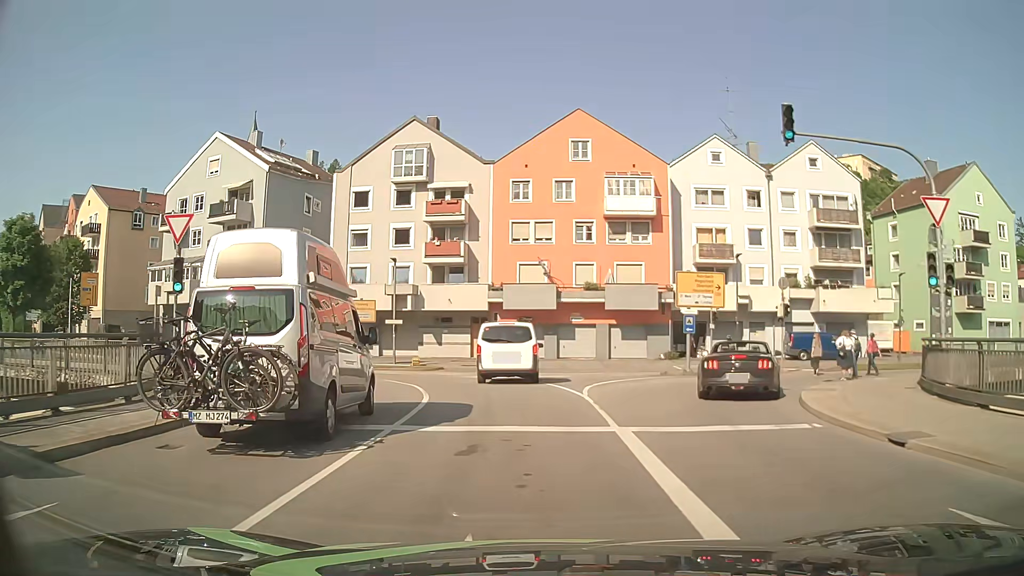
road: primary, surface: asphalt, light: Day
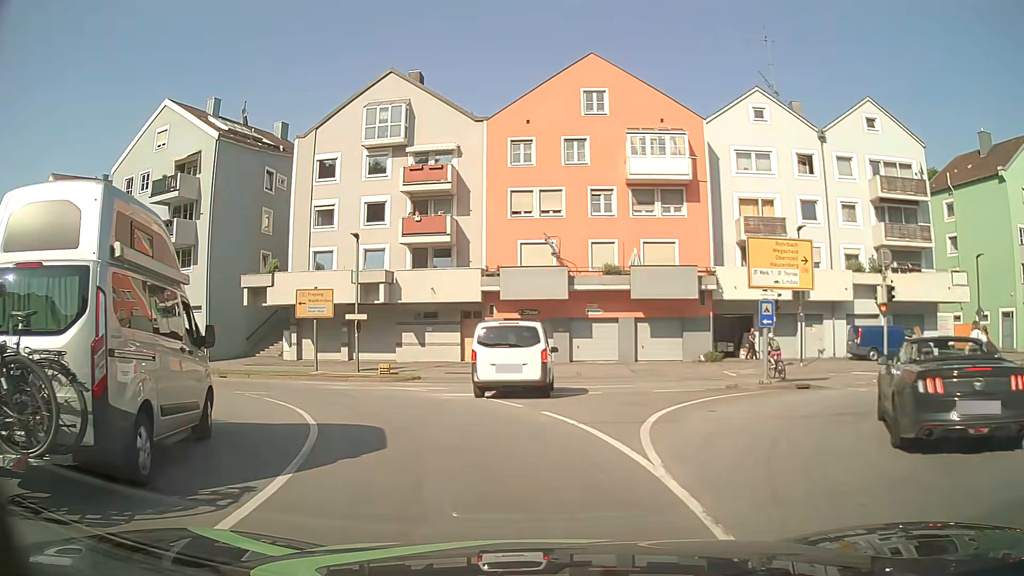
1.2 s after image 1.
(0.0, +9.1) m; 0°
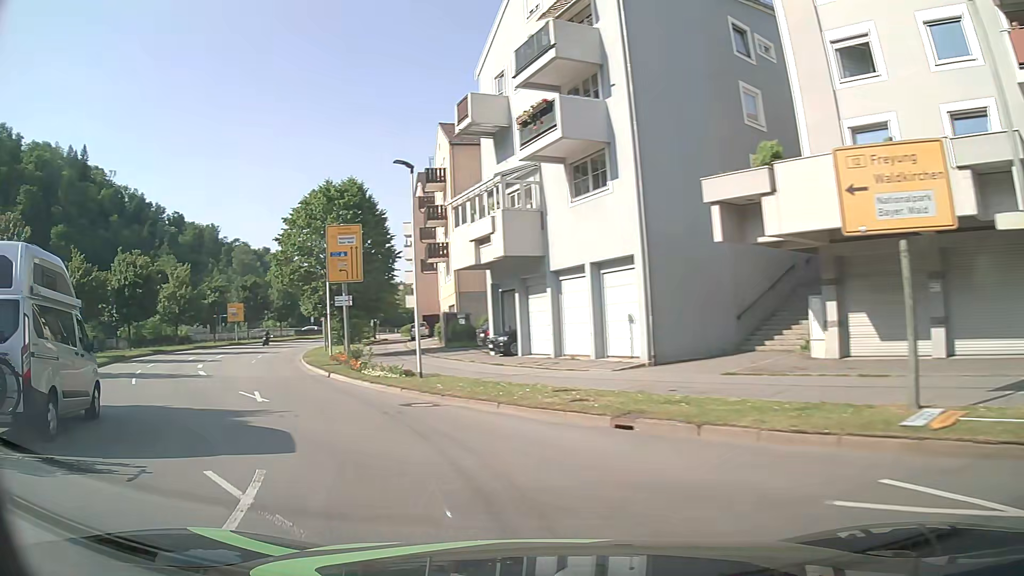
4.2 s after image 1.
(-6.5, +19.9) m; -44°
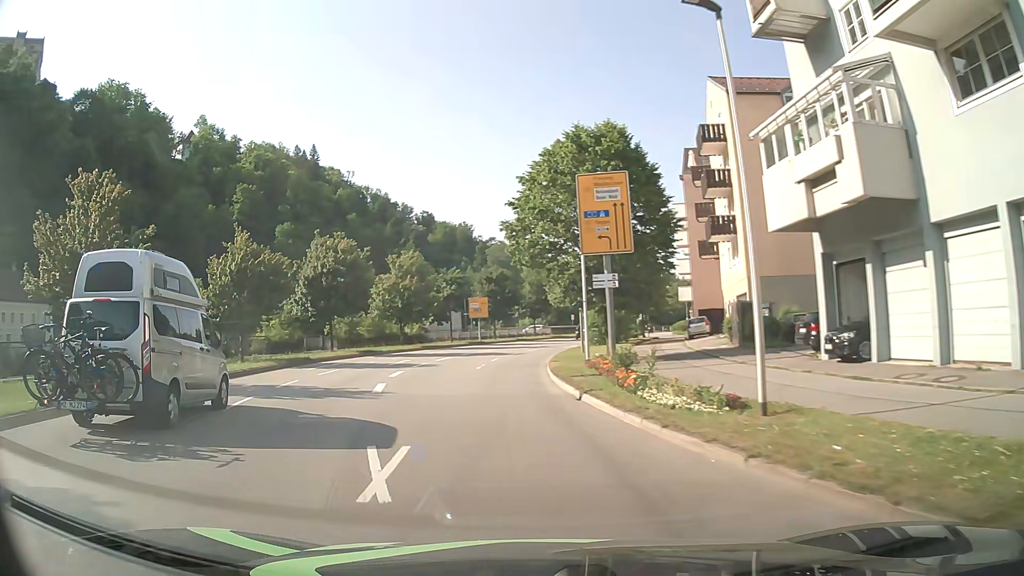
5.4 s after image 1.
(-2.3, +10.0) m; -23°
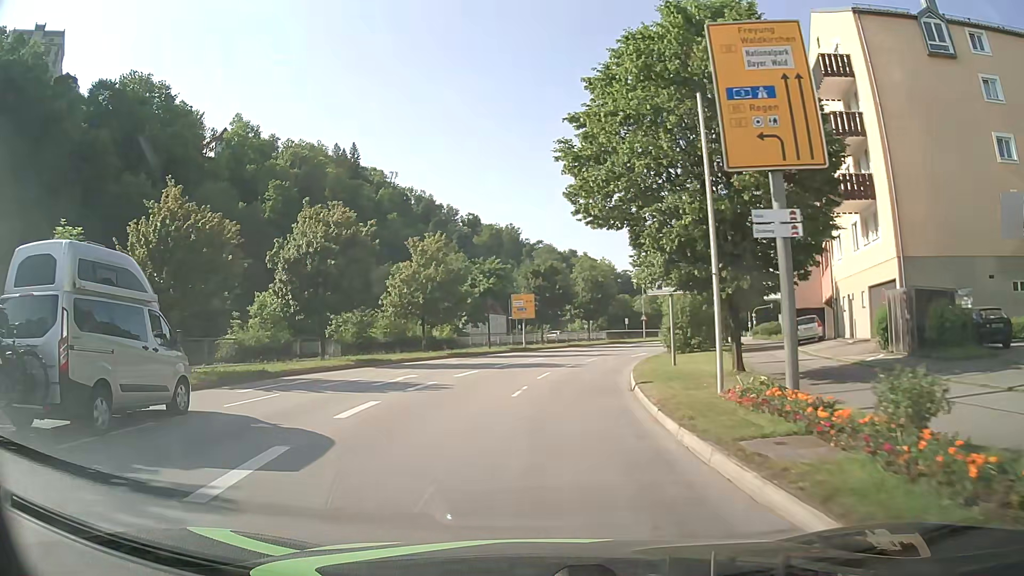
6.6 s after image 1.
(-0.8, +11.9) m; -5°
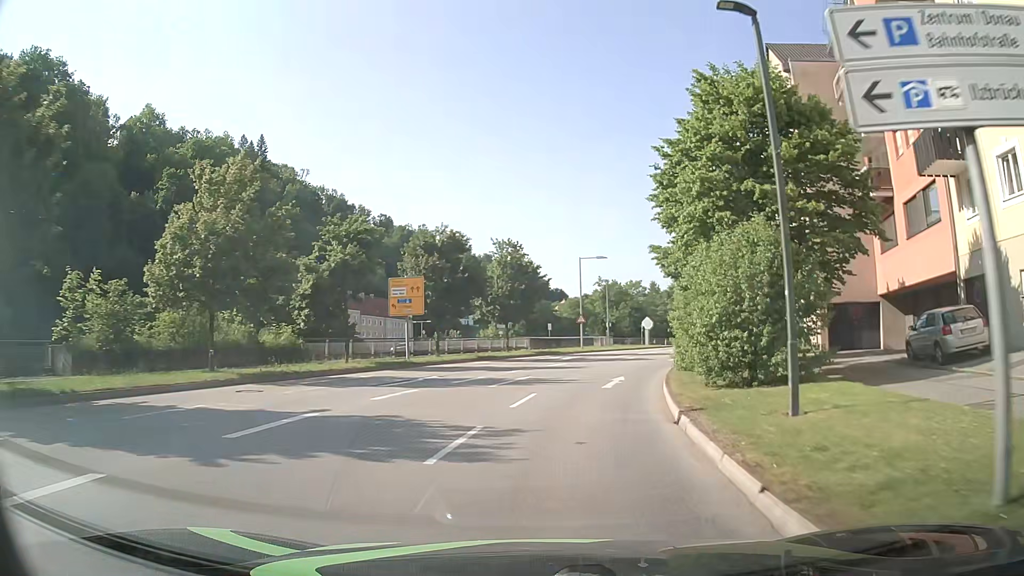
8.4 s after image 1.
(+1.0, +20.4) m; +7°
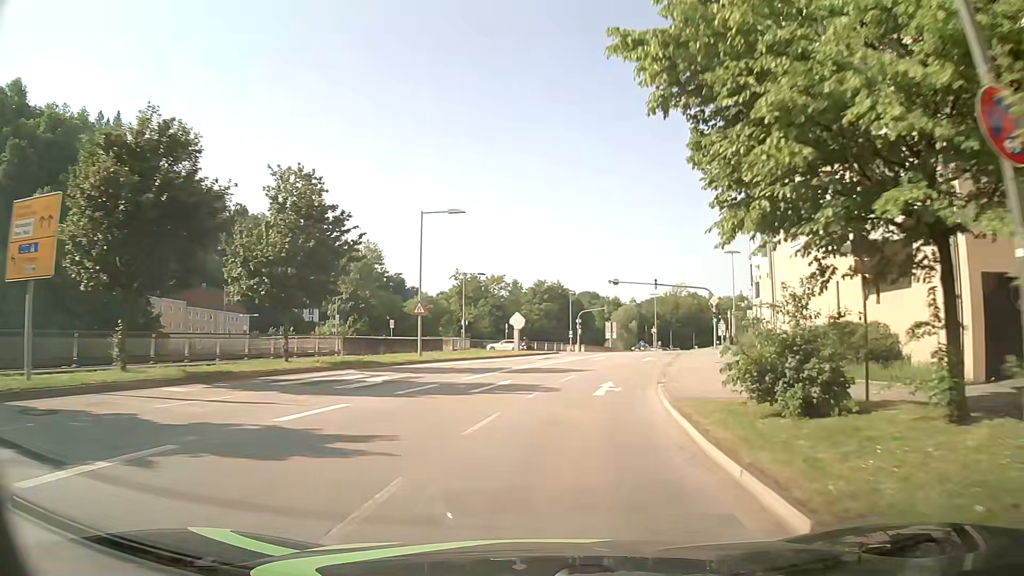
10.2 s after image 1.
(+2.1, +21.3) m; +12°
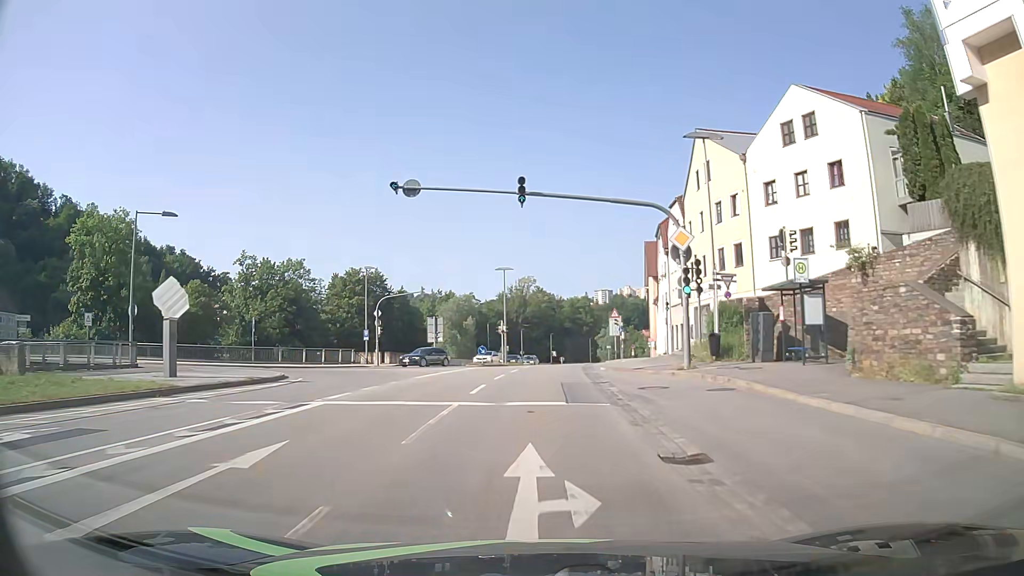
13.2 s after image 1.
(+5.6, +36.5) m; +13°
(0, +10) (+1, +20) (+1, +30) (+2, +40) (+3, +50) (+4, +60) (+6, +70) (+8, +80) (+9, +89) (+11, +99) m
